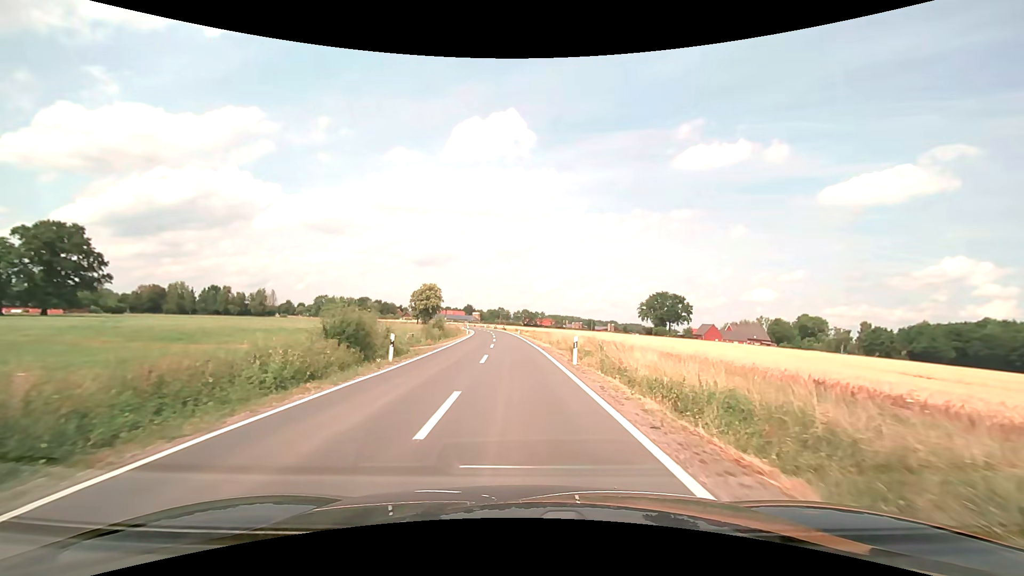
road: secondary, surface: asphalt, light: Day
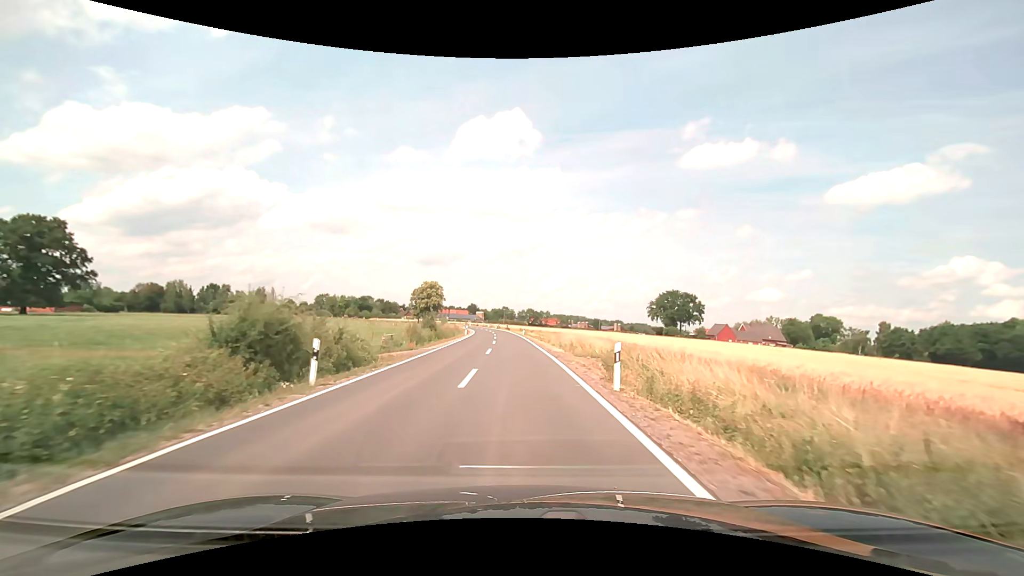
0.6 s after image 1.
(-0.1, +7.4) m; -1°
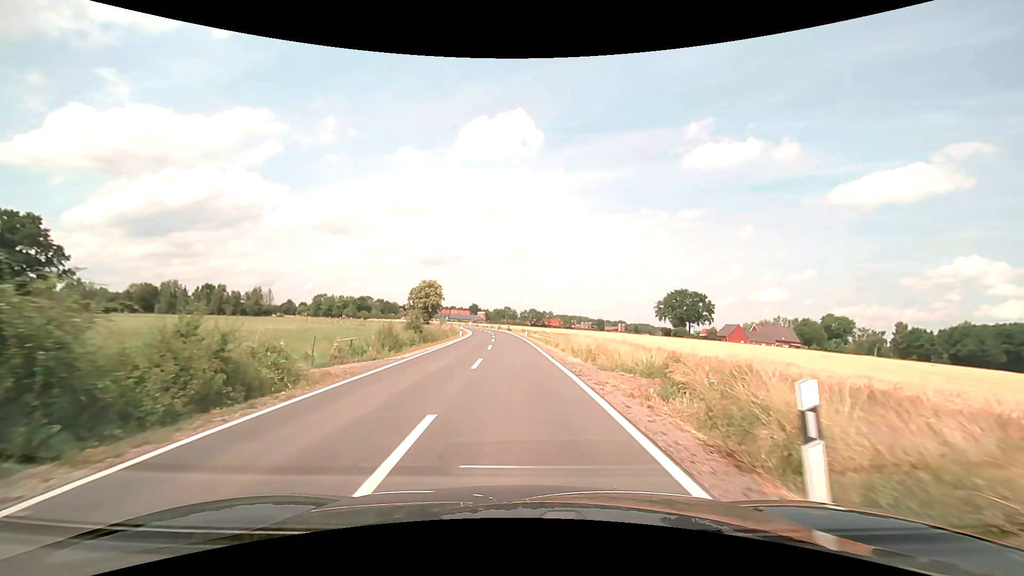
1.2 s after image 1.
(0.0, +7.5) m; 0°
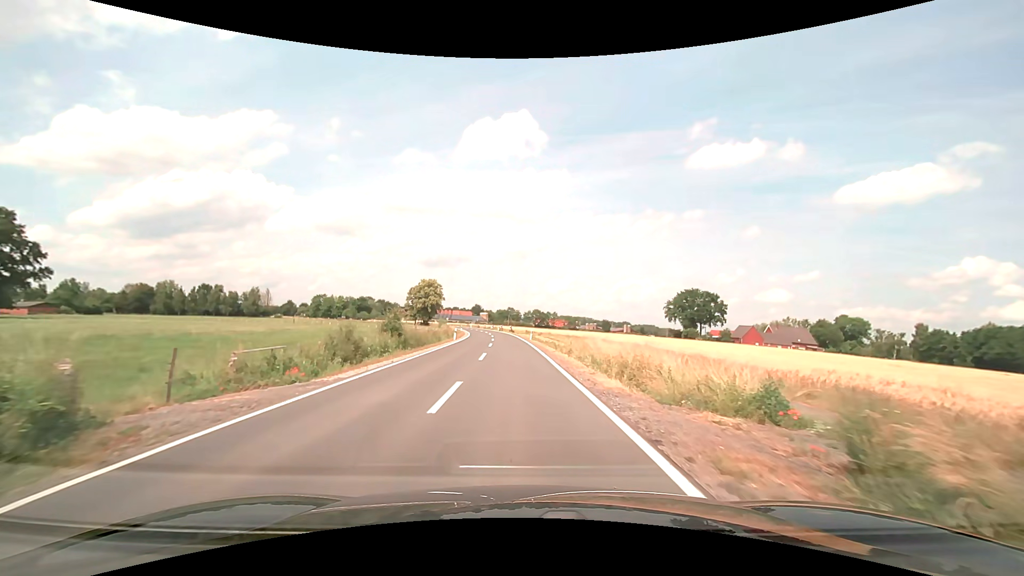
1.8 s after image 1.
(0.0, +7.5) m; 0°
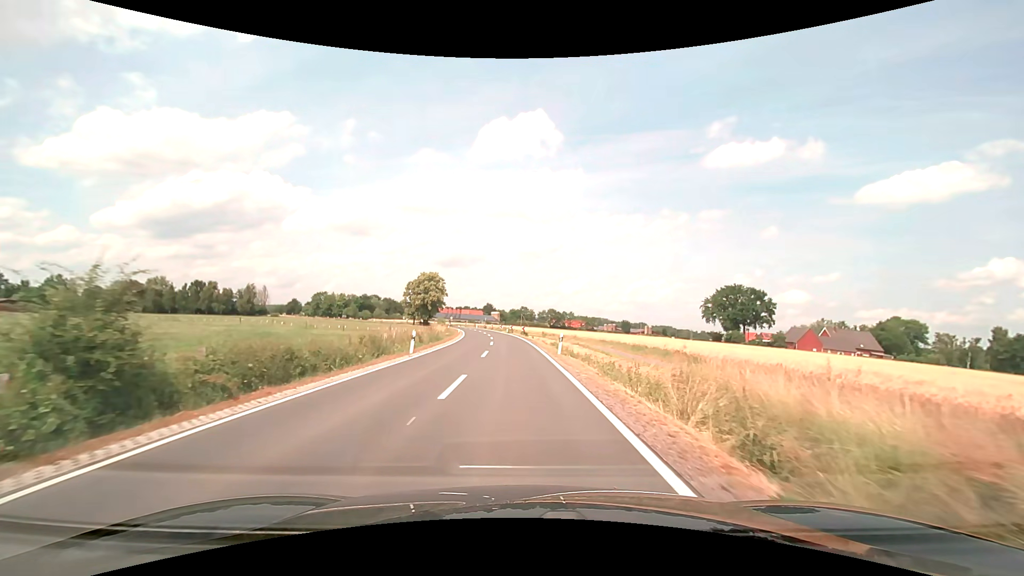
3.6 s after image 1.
(-0.3, +22.8) m; -1°
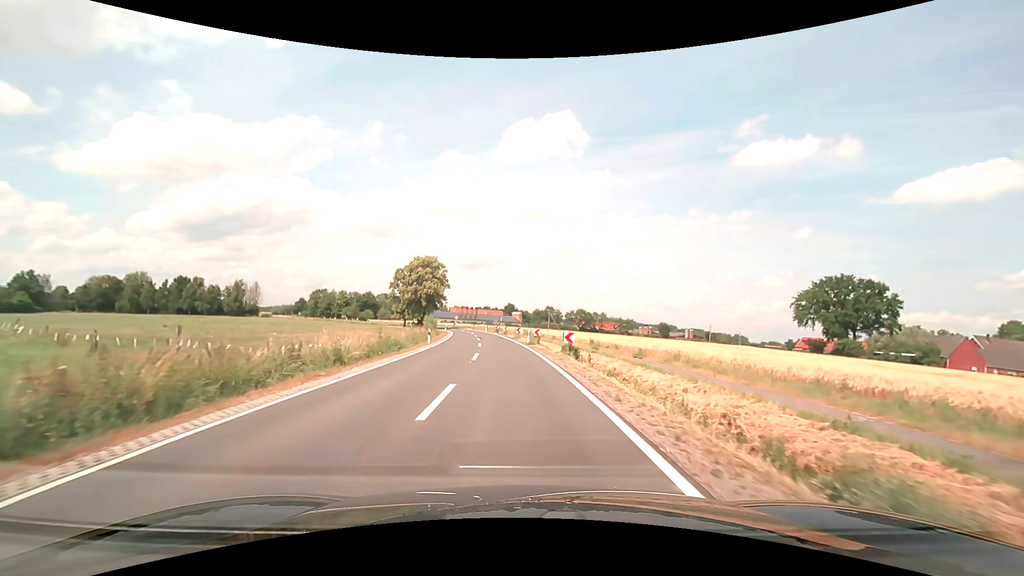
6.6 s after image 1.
(-0.9, +38.0) m; -3°
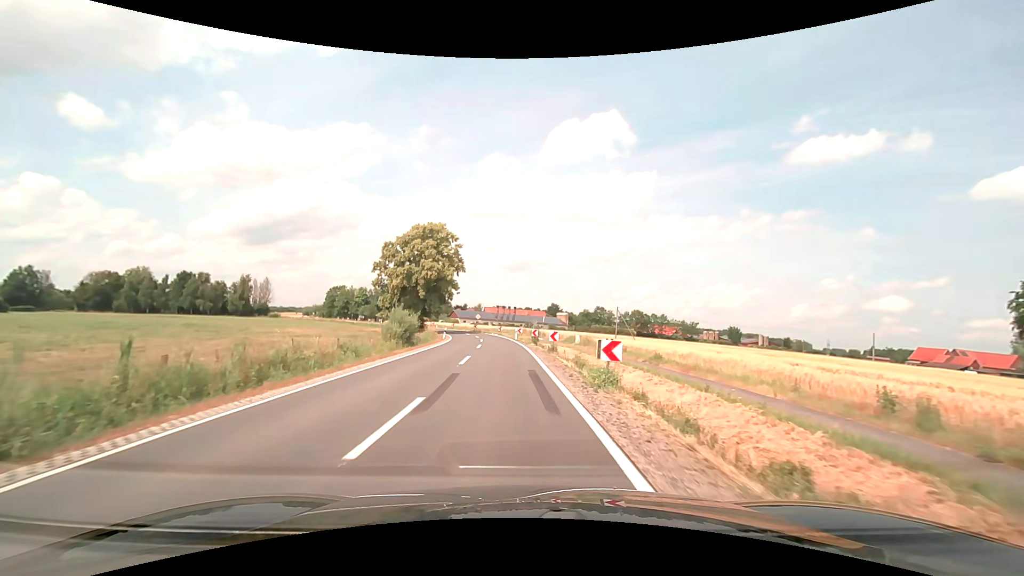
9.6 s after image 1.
(-1.3, +38.0) m; -5°
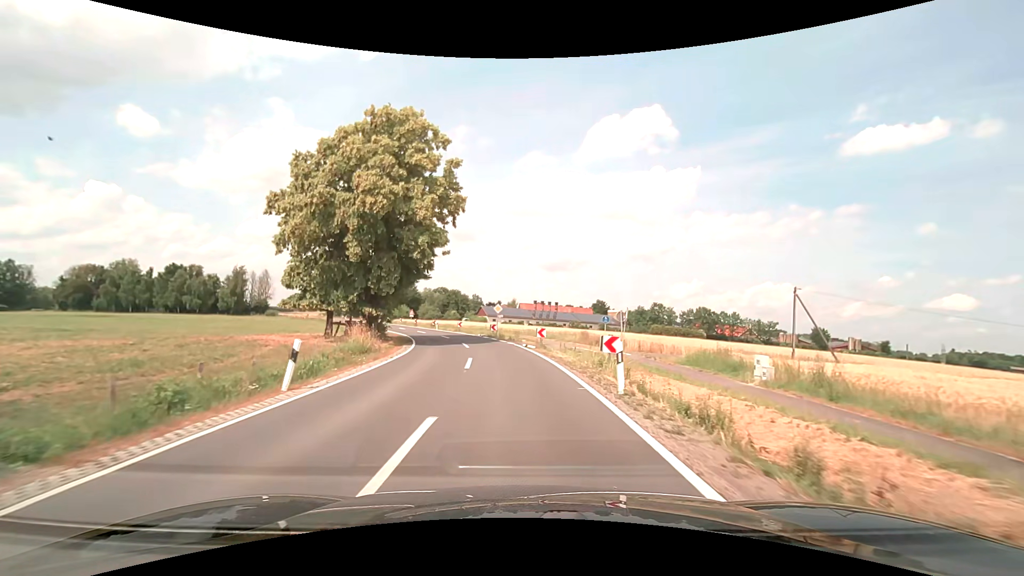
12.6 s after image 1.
(-1.8, +38.2) m; -4°
(0, +10) (-1, +20) (-2, +30) (-4, +40) (-7, +49) (-11, +59) (-15, +68) (-19, +77) (-23, +86) (-27, +95) m
